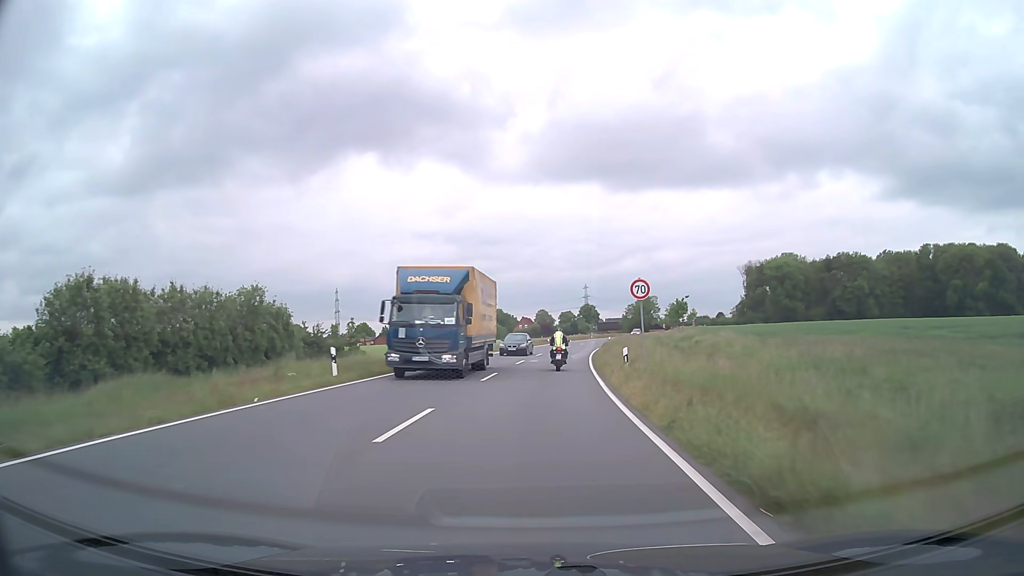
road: secondary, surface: asphalt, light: Day
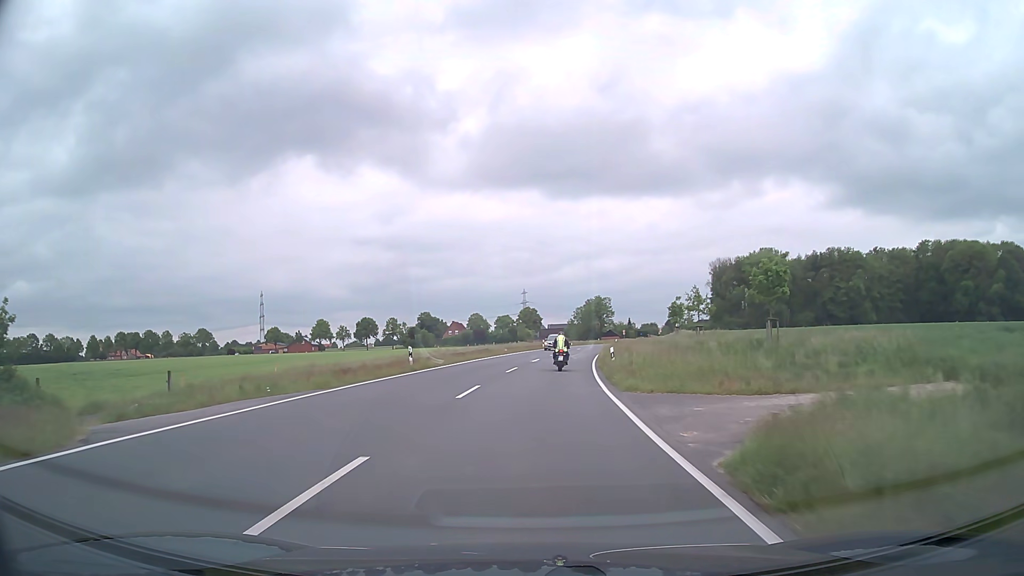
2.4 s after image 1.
(+1.8, +40.9) m; +5°
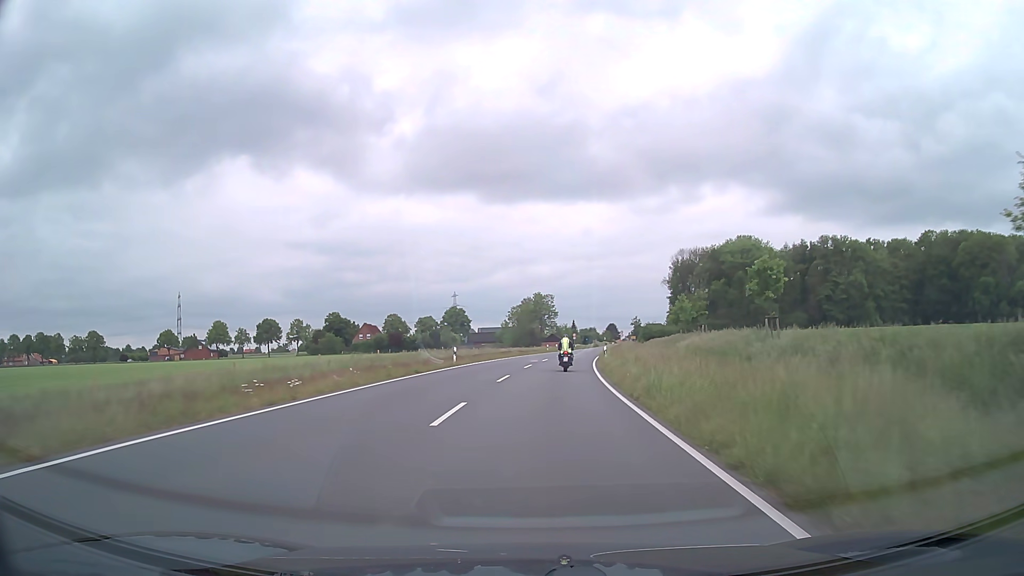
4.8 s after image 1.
(+2.0, +40.8) m; +6°
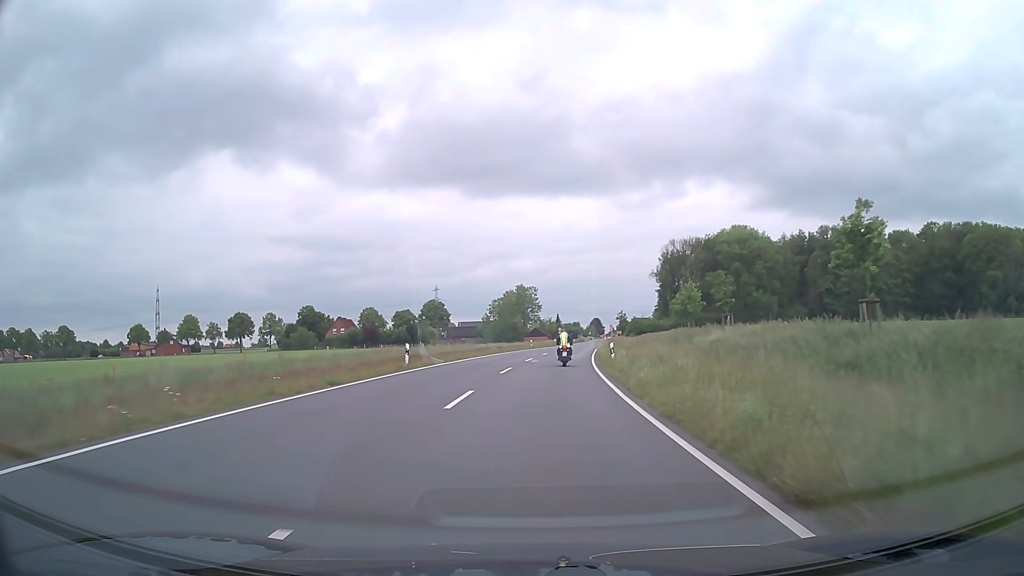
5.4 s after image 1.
(+0.1, +10.2) m; +1°
(0, +10) (0, +20) (+1, +30) (+2, +40) (+3, +50) (+4, +60) (+5, +70) (+7, +80) (+8, +90) (+9, +100) m
